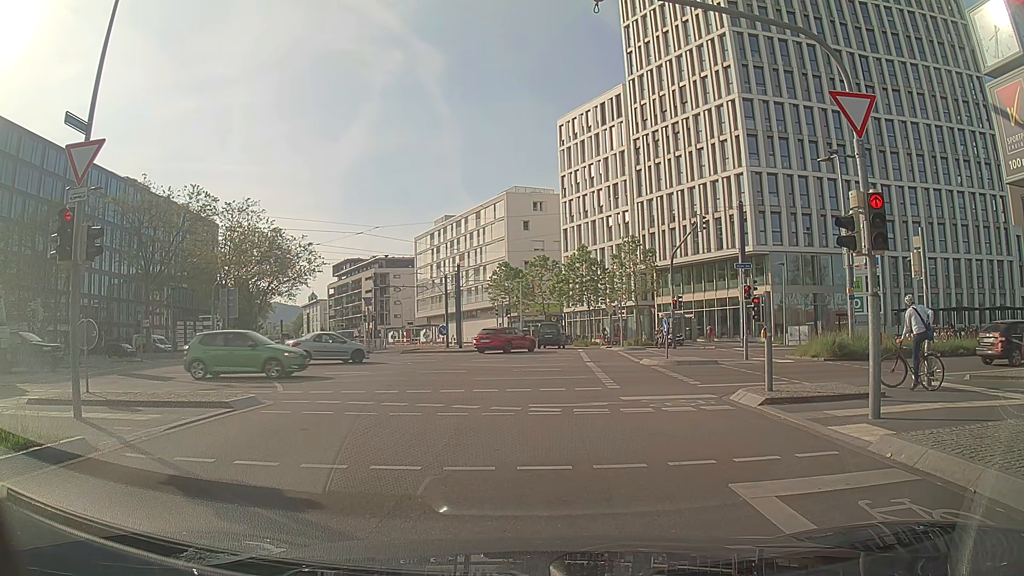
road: residential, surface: asphalt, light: Day
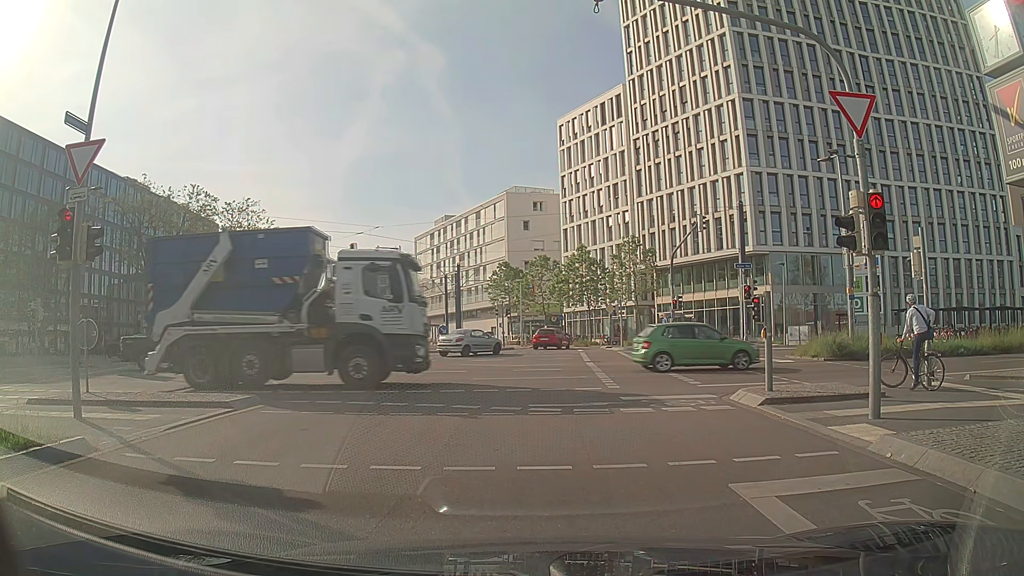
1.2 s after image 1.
(0.0, 0.0) m; 0°
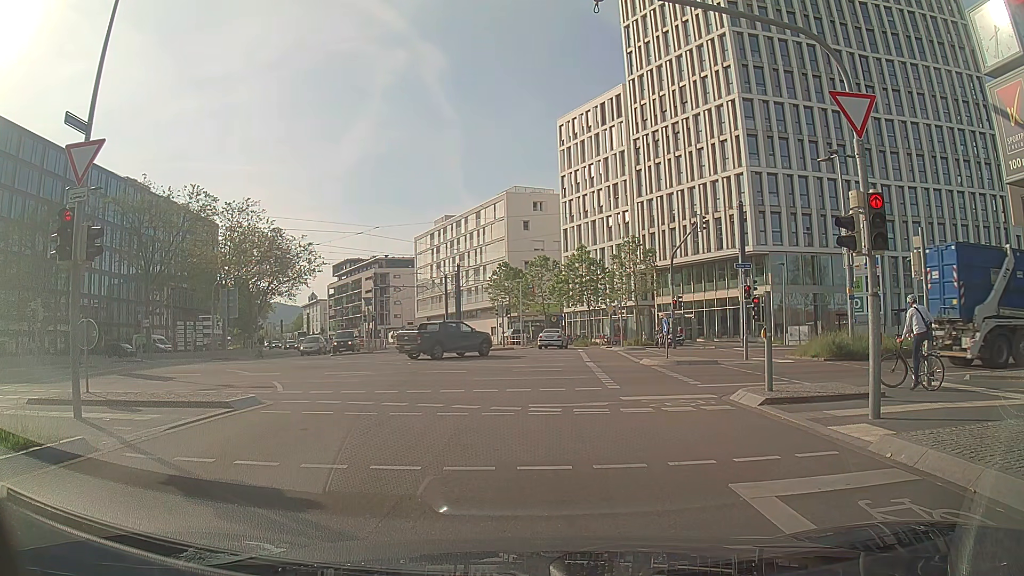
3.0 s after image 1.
(0.0, 0.0) m; 0°
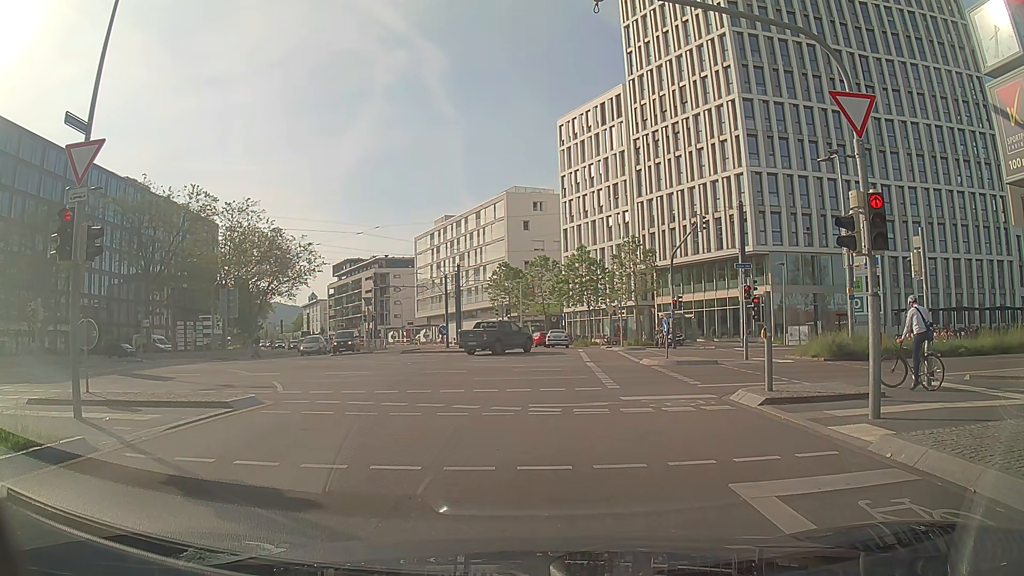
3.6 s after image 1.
(0.0, 0.0) m; 0°
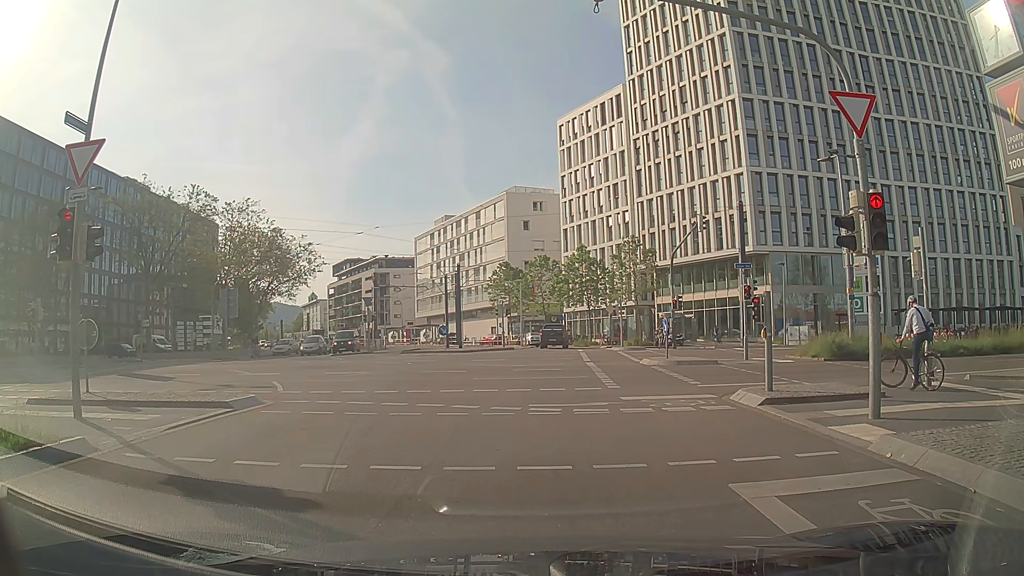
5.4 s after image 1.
(0.0, 0.0) m; 0°
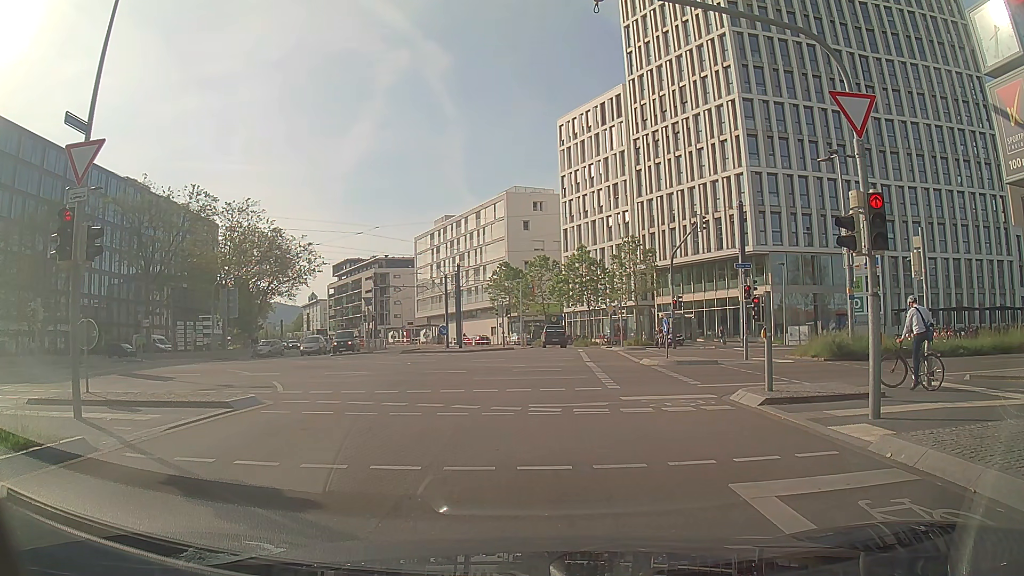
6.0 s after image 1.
(0.0, 0.0) m; 0°
(+1, +10) (+2, +20) (+3, +30) (+4, +40) (+5, +50) (+6, +60) (+5, +70) (+2, +79) (-2, +88) (-6, +97) m
